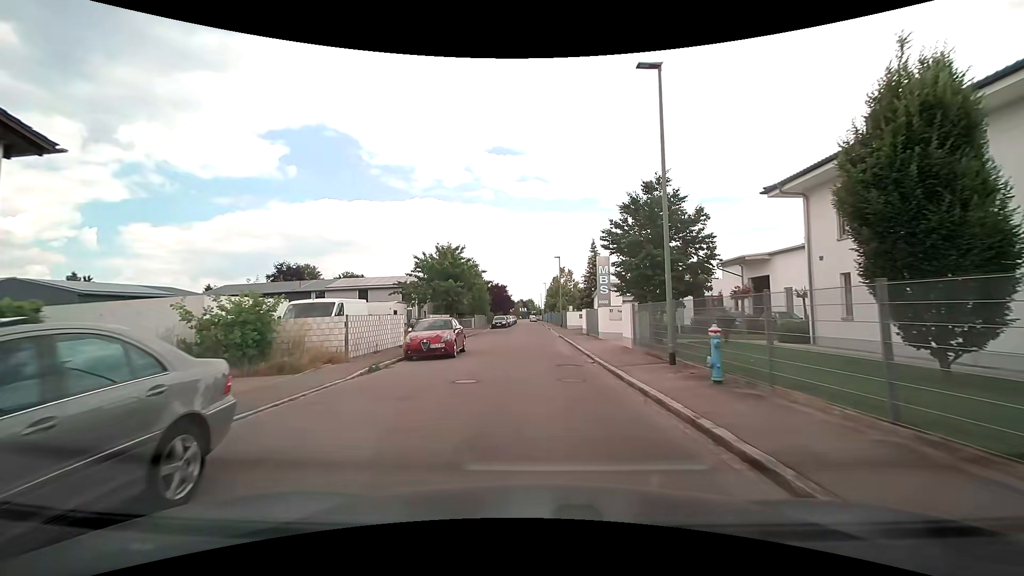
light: Day
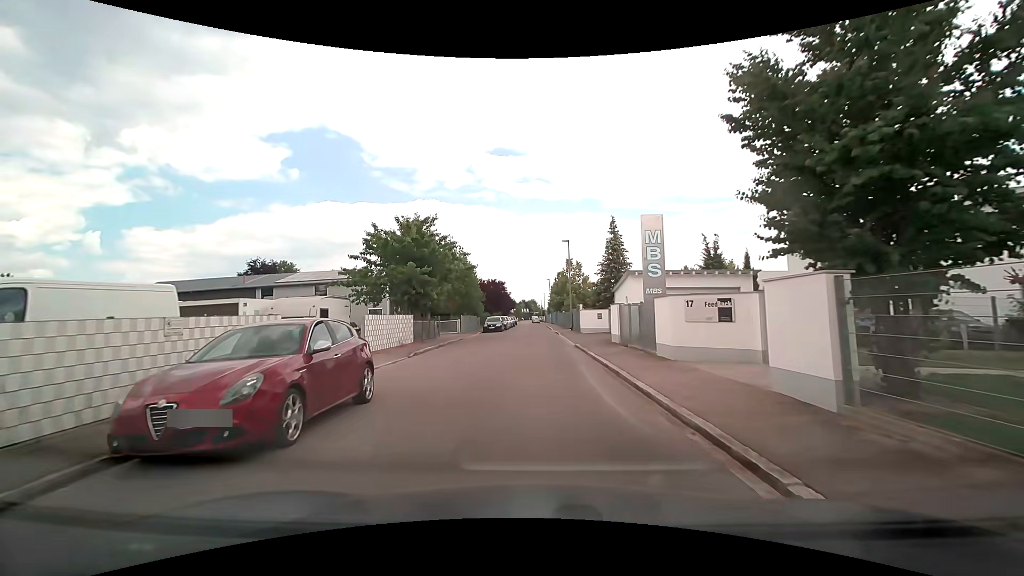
(-0.1, +11.9) m; -1°
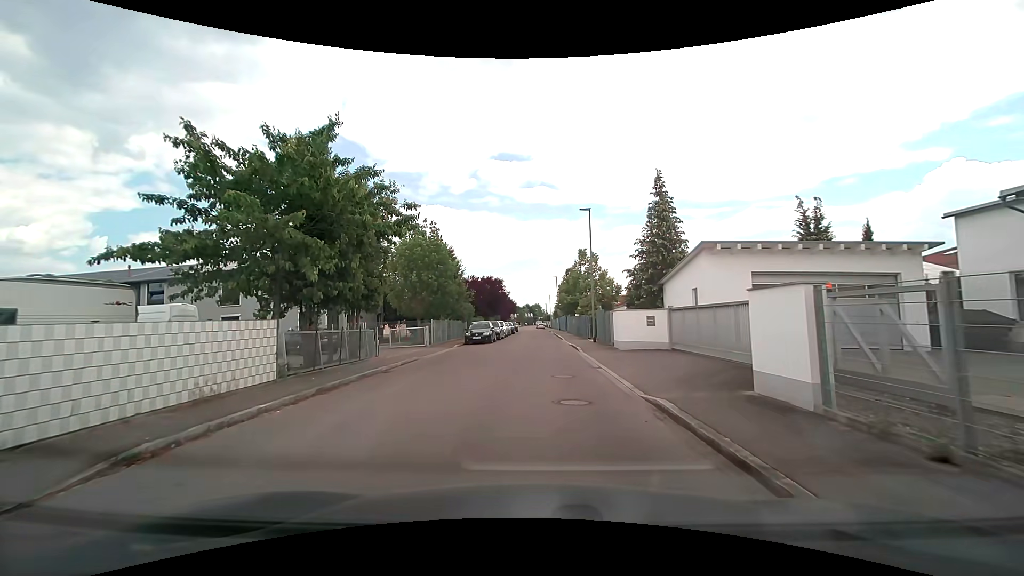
(+0.1, +14.1) m; 0°
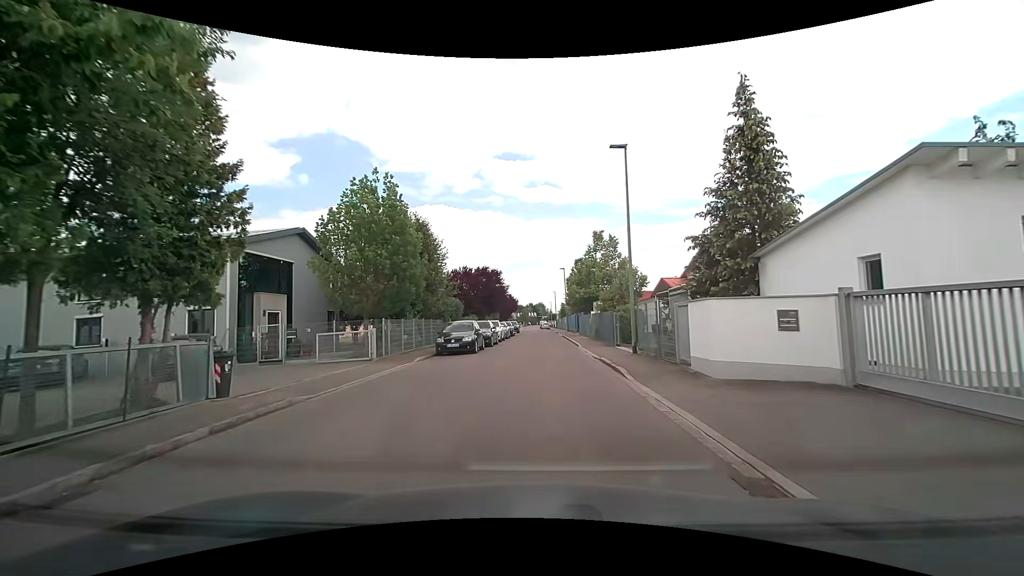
(-0.1, +10.5) m; 0°
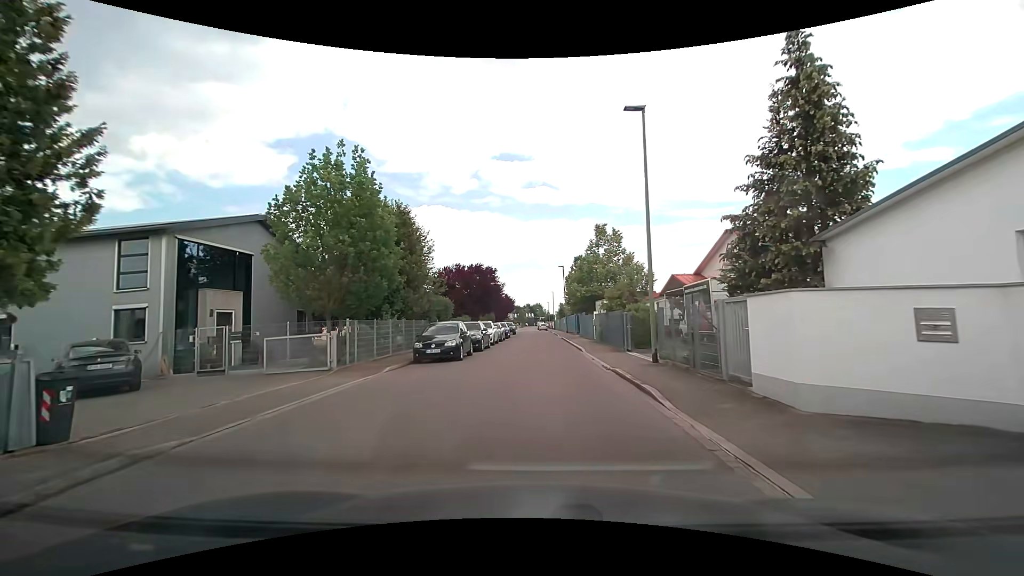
(0.0, +3.5) m; 0°
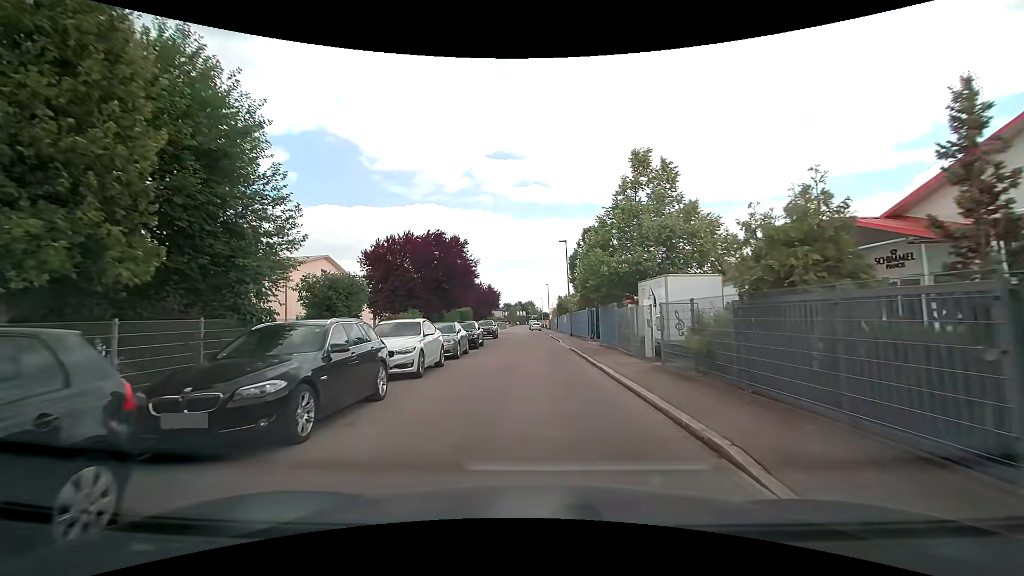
(+0.2, +17.7) m; 0°
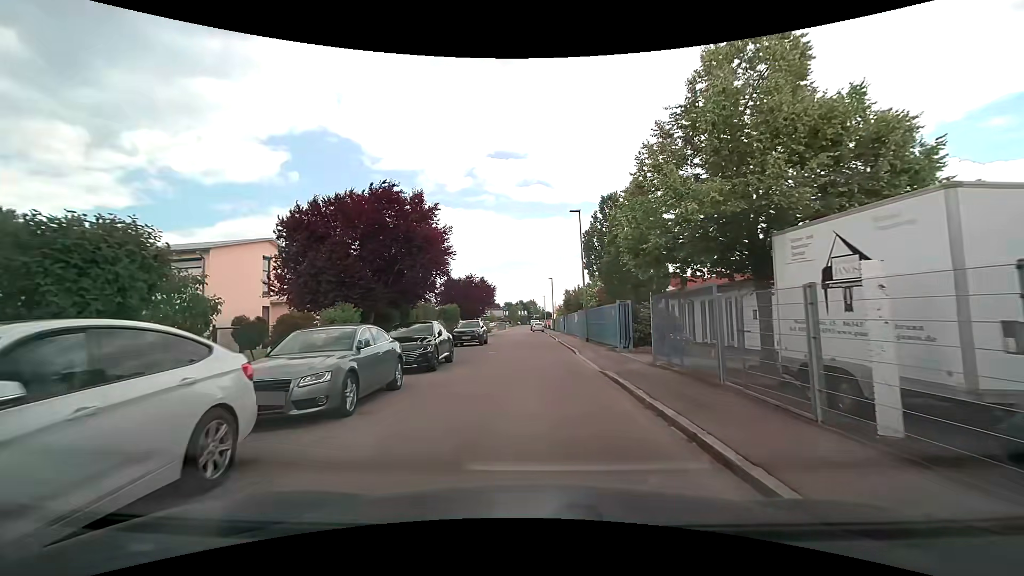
(+0.2, +11.0) m; +1°
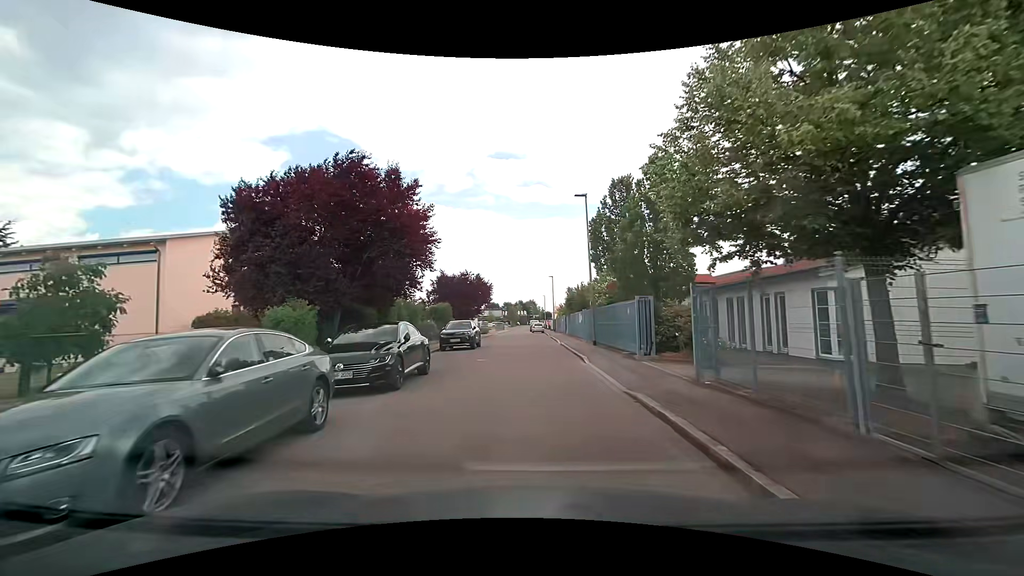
(0.0, +3.8) m; 0°
